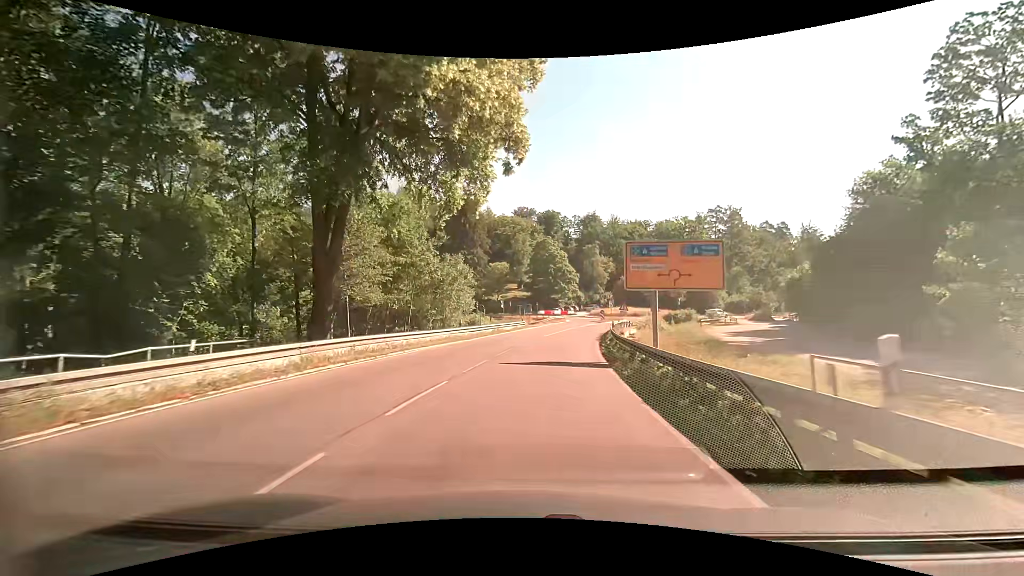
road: secondary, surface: asphalt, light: Day
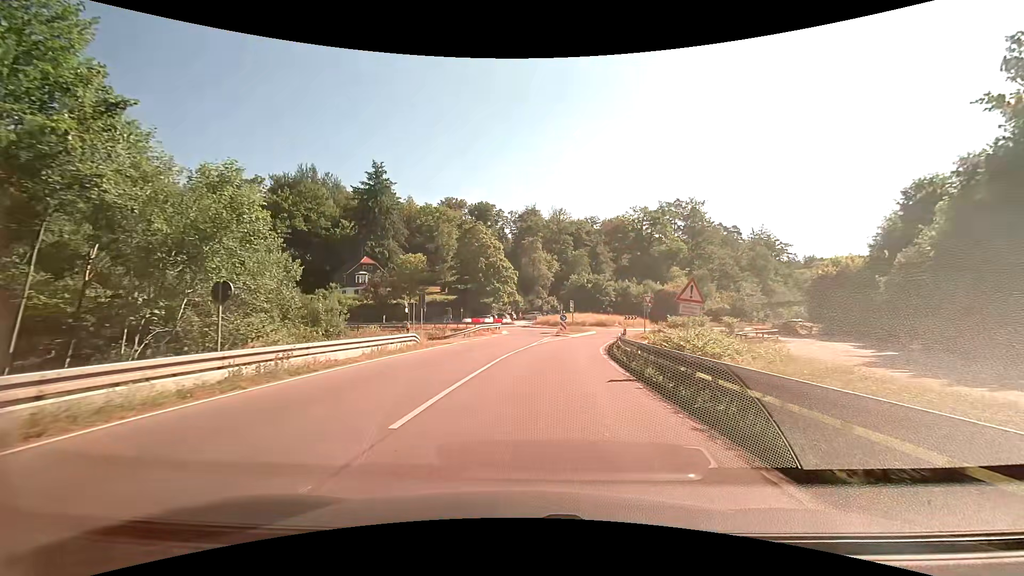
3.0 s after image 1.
(+1.8, +30.6) m; +7°
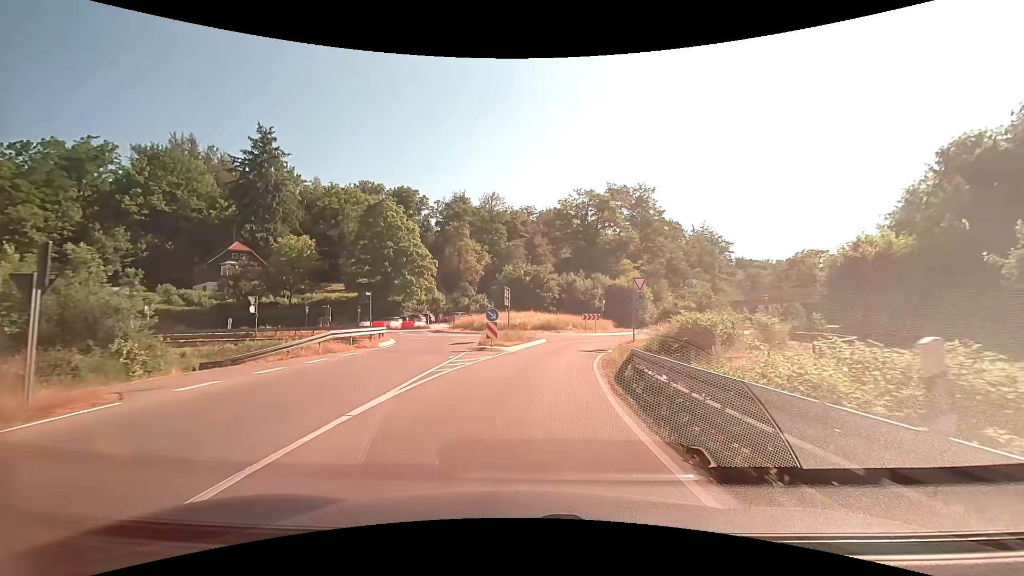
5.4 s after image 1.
(+1.5, +20.6) m; +8°
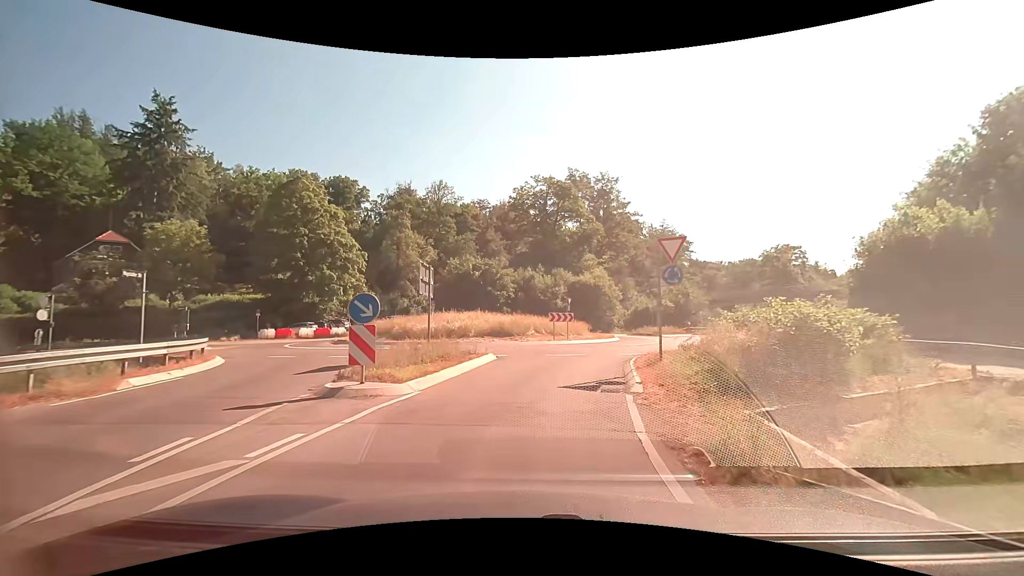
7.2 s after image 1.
(+0.5, +12.8) m; +5°
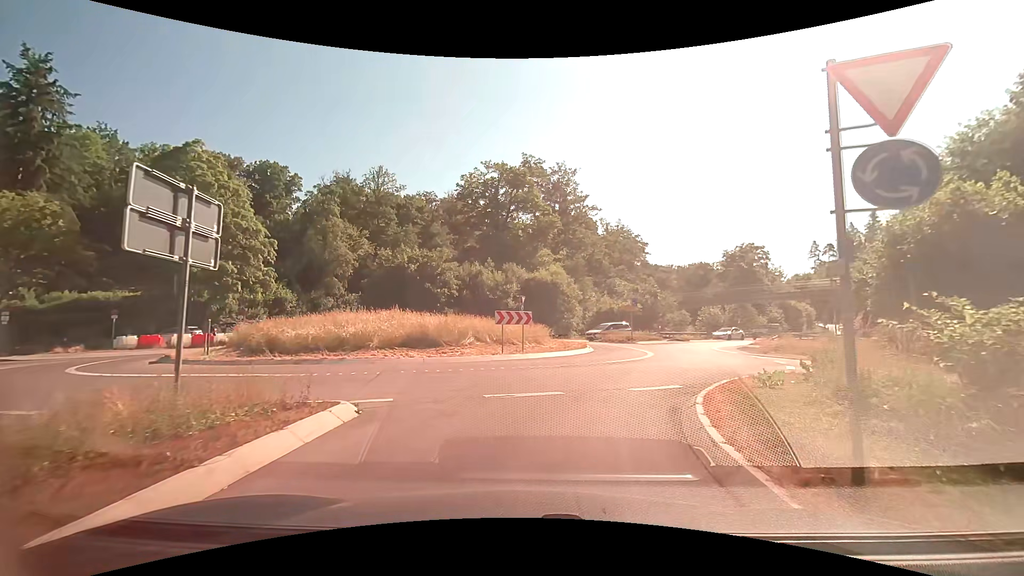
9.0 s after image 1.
(+0.4, +9.8) m; +5°
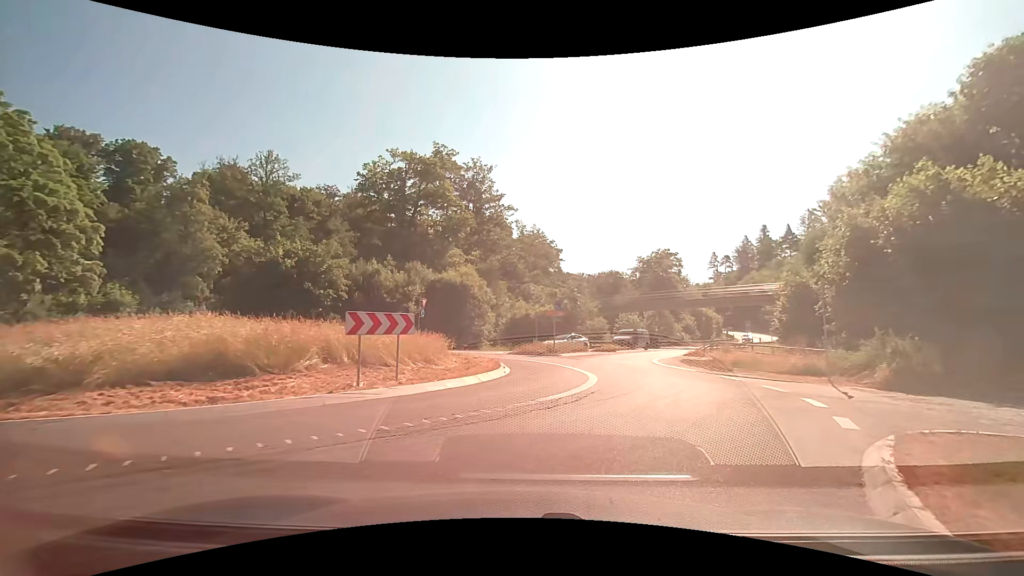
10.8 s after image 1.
(+0.6, +7.6) m; +10°
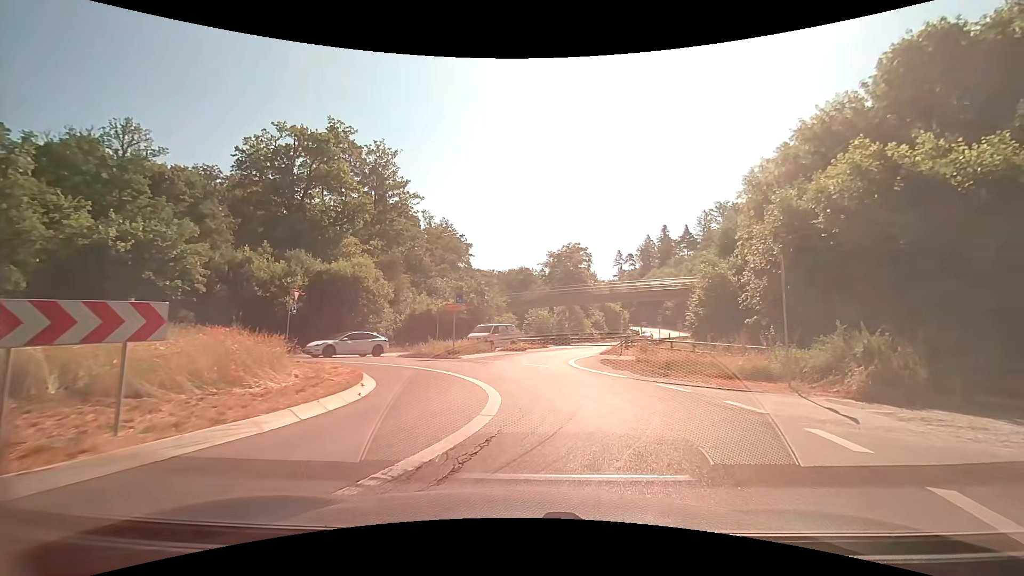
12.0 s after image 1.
(+0.6, +5.2) m; +11°
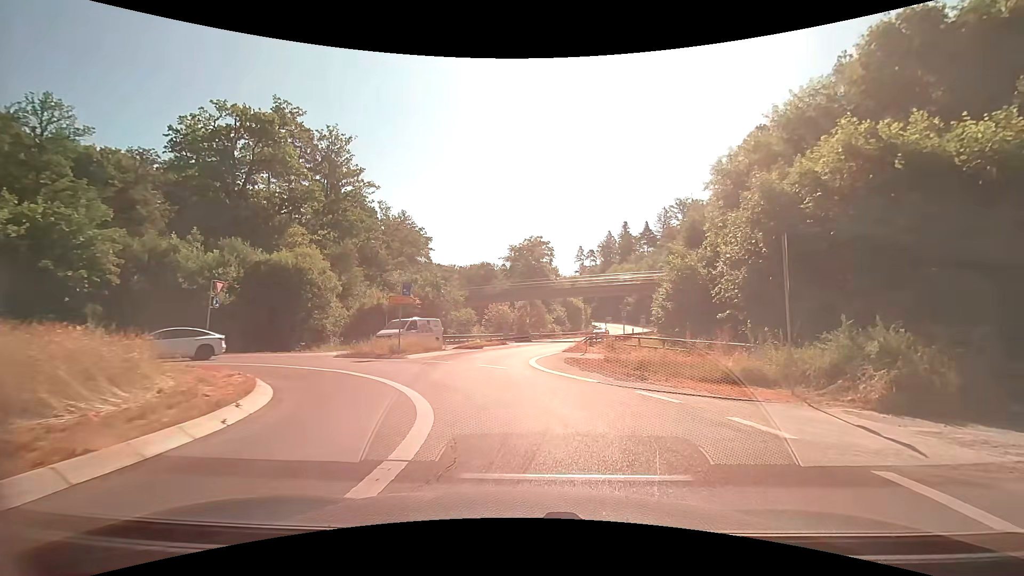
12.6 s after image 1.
(+0.1, +2.8) m; +4°
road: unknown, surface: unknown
(0, +10) (-1, +20) (0, +30) (+3, +39) (+6, +49) (+9, +58) (+13, +68) (+16, +77) (+19, +87) (+21, +96) m
